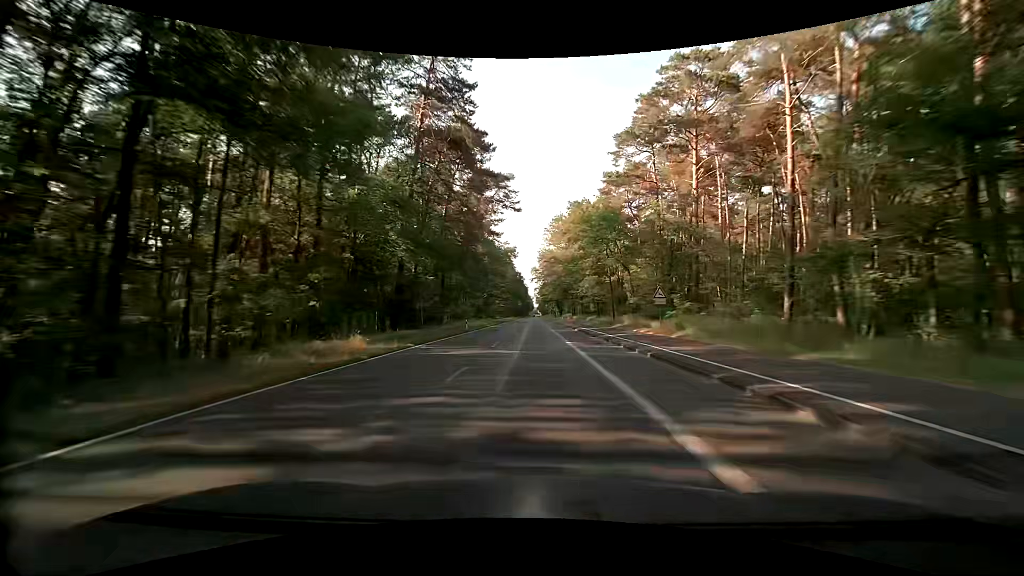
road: secondary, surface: asphalt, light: Day
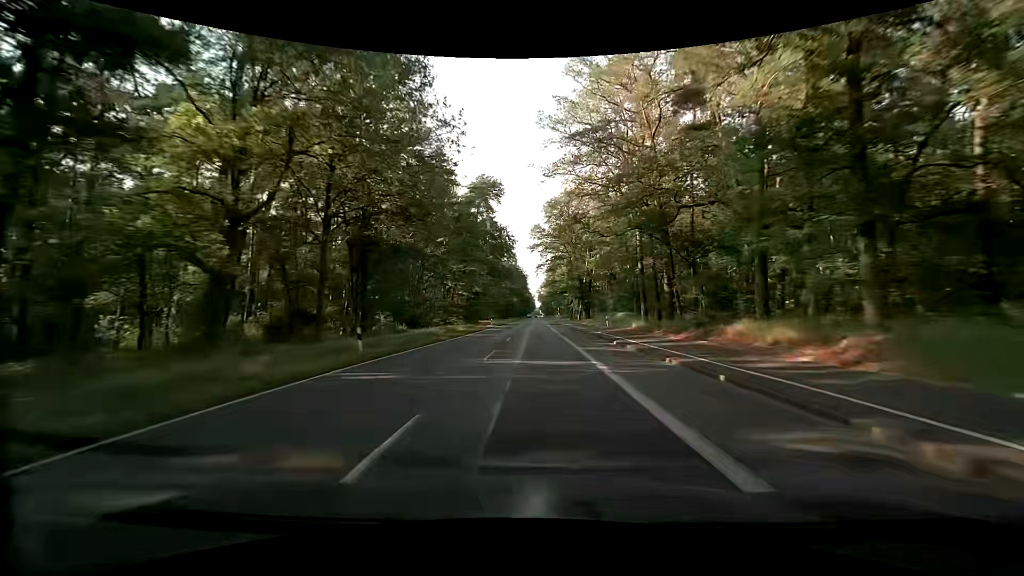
(-0.4, +78.9) m; -1°
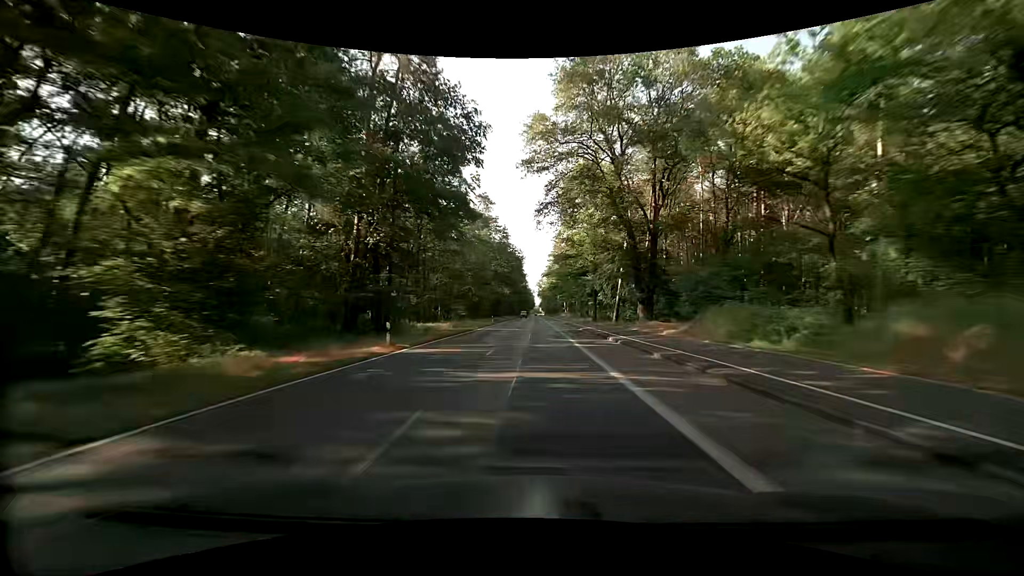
(+0.6, +47.4) m; +1°
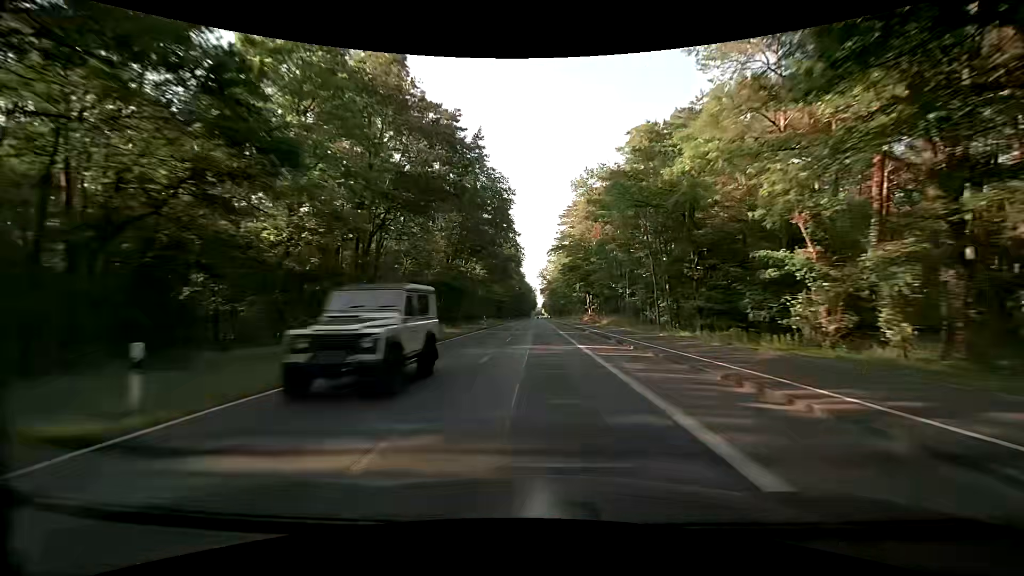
(-0.1, +63.1) m; 0°
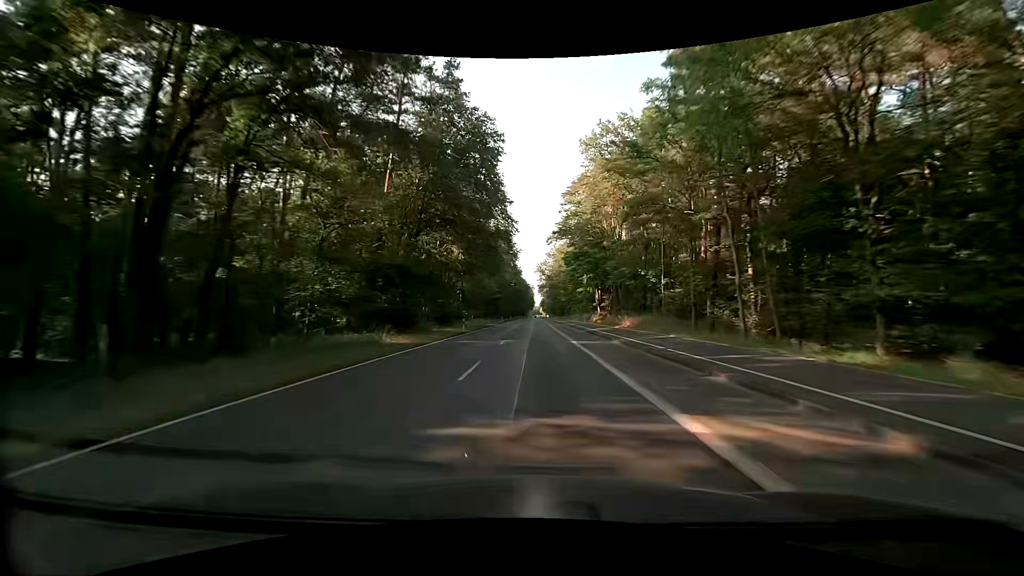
(0.0, +15.8) m; 0°
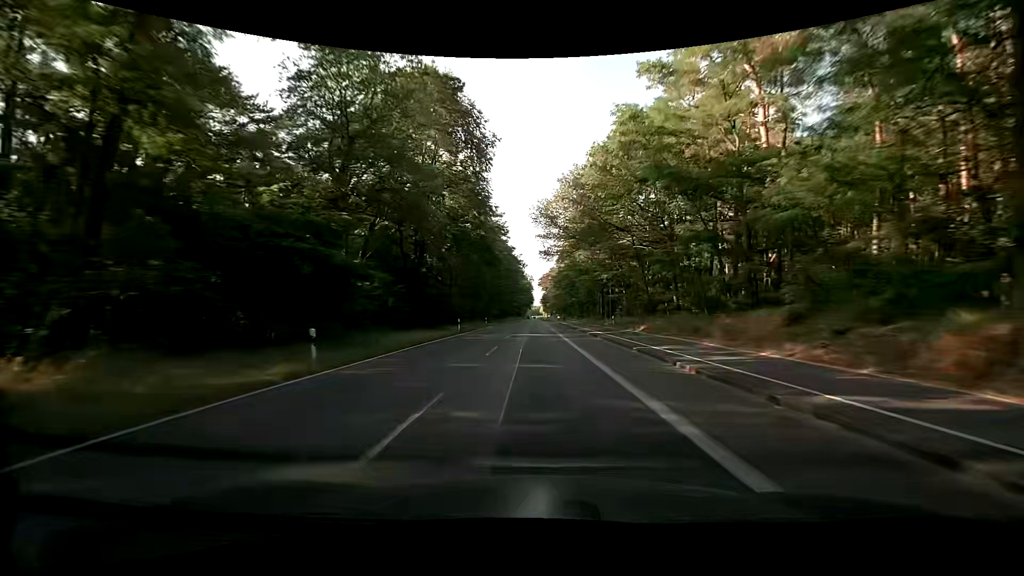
(+0.7, +78.9) m; 0°
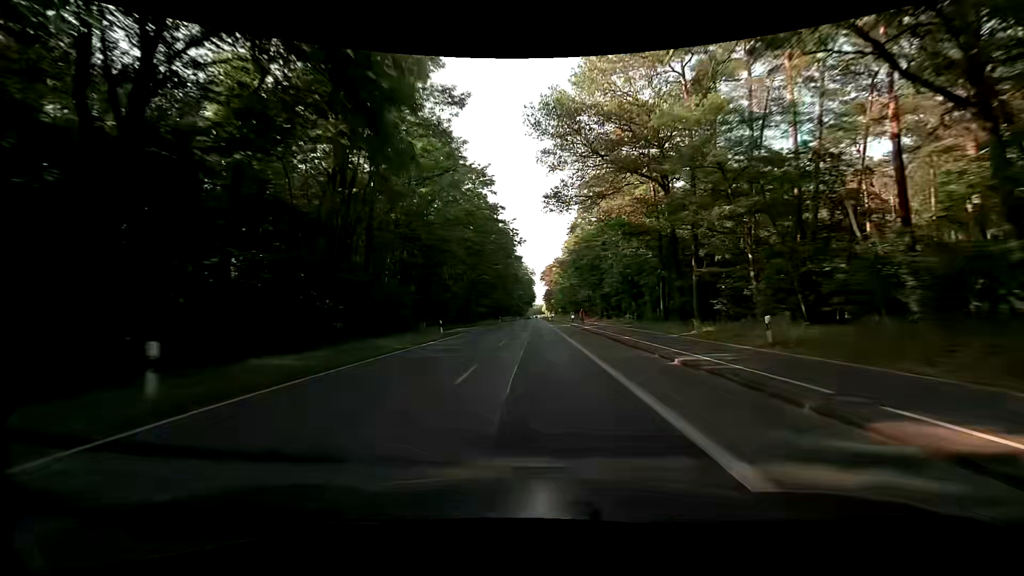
(+0.3, +31.6) m; 0°
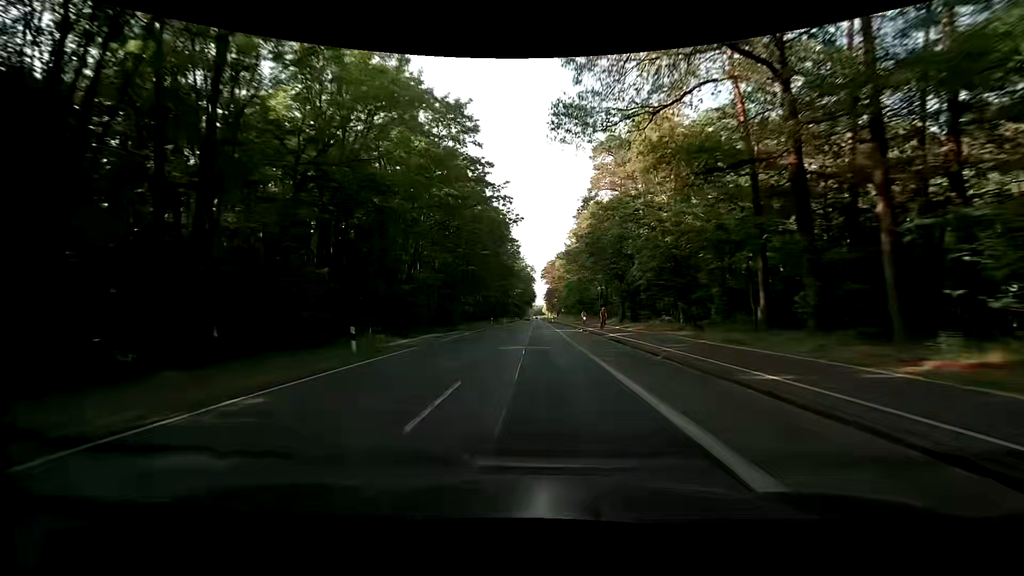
(0.0, +15.8) m; 0°
(0, +10) (0, +20) (0, +30) (0, +40) (0, +50) (0, +60) (0, +70) (0, +80) (0, +90) (0, +100) m
